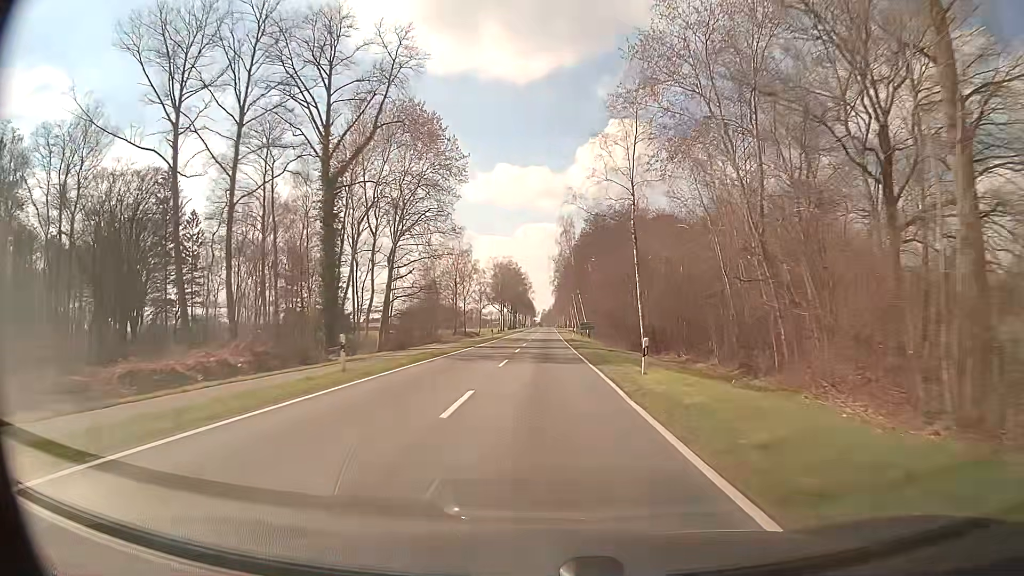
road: secondary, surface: asphalt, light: Day
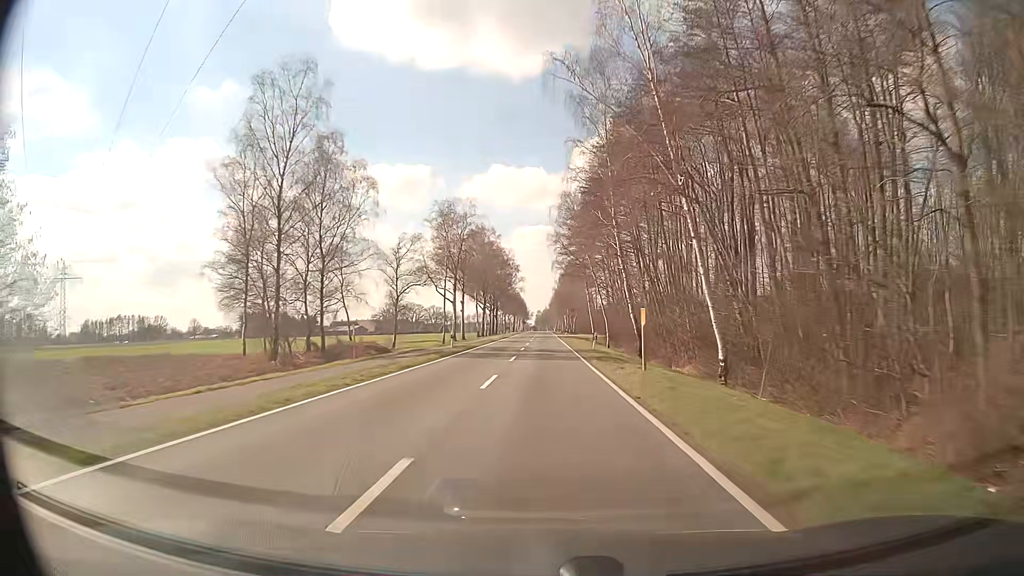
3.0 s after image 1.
(+0.3, +79.1) m; +1°
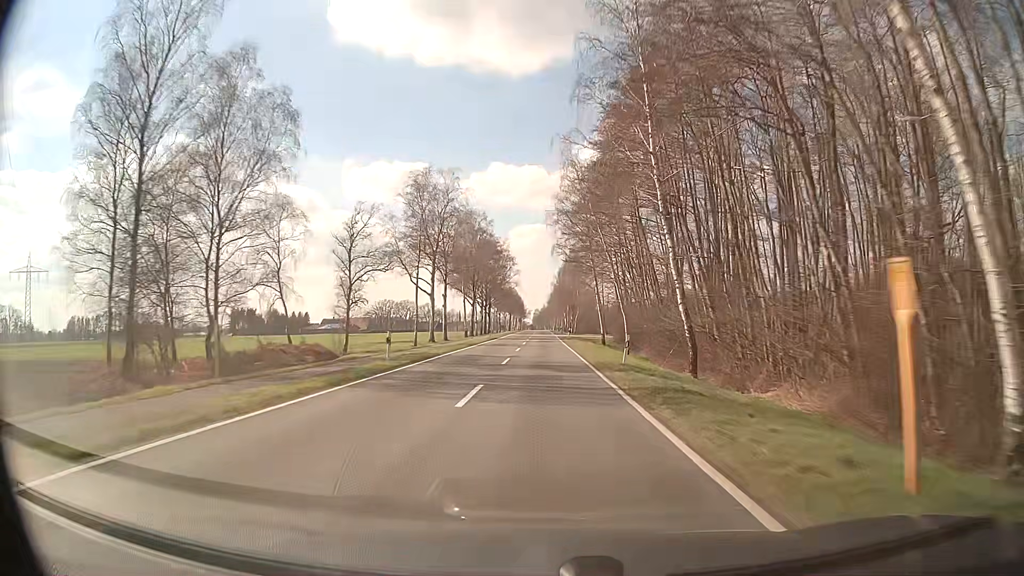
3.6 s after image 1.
(0.0, +15.8) m; 0°
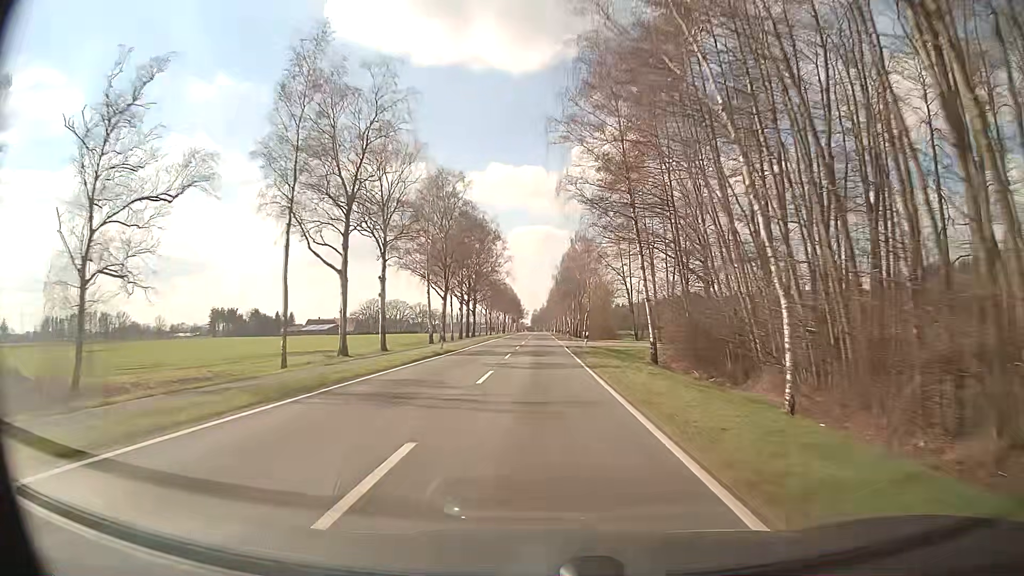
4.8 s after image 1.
(+0.1, +31.6) m; 0°
(0, +10) (0, +20) (0, +30) (0, +40) (0, +50) (0, +60) (0, +70) (0, +80) (0, +90) (0, +100) m
